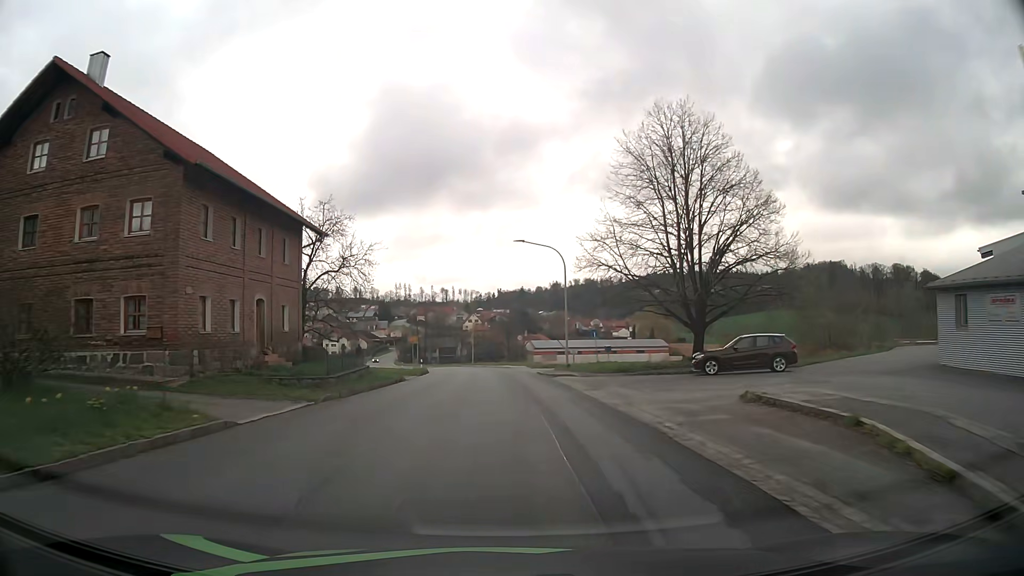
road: tertiary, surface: asphalt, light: Day
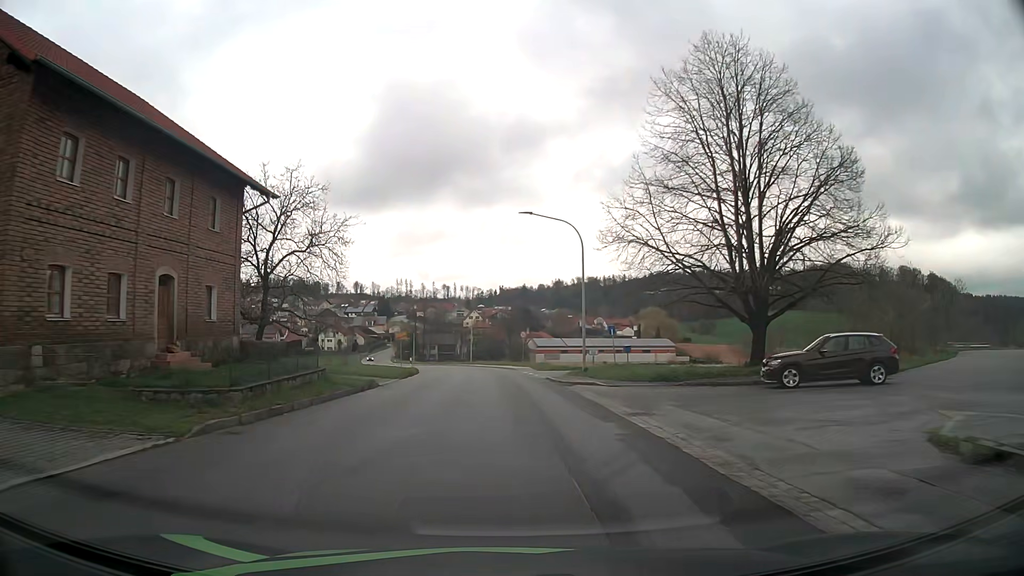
(0.0, +7.8) m; -1°
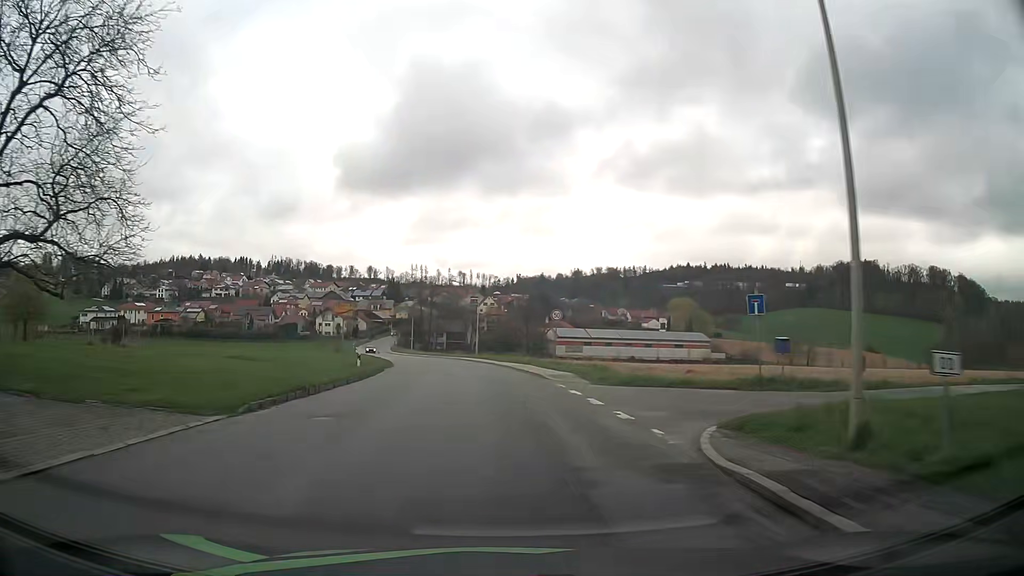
(0.0, +23.5) m; -1°
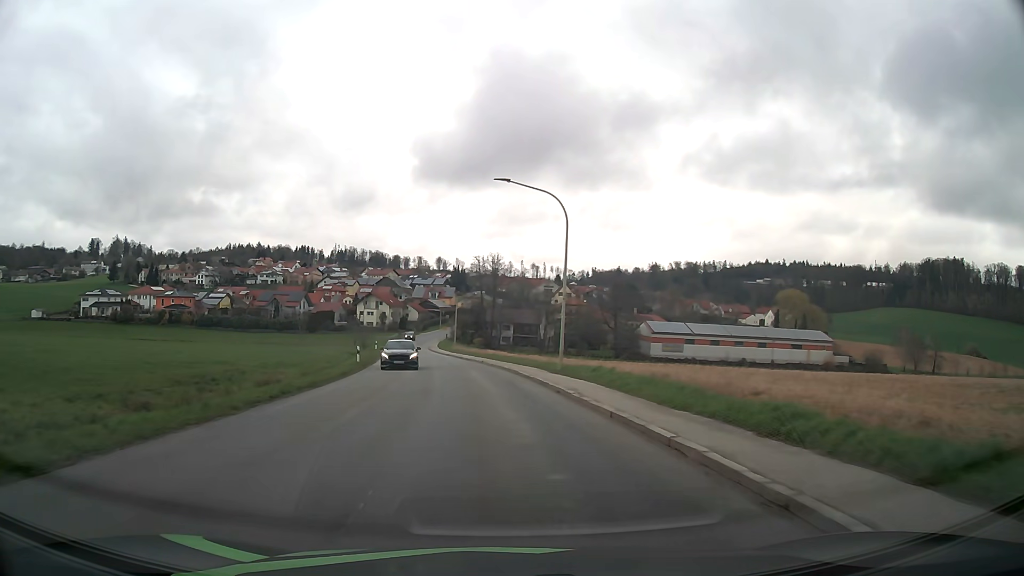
(-2.0, +38.7) m; -6°
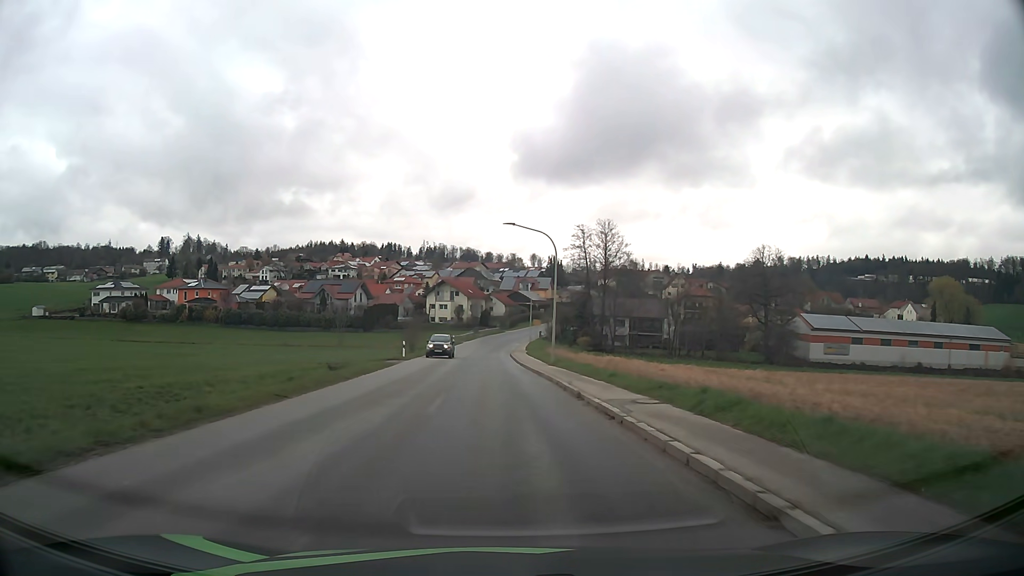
(-2.8, +39.1) m; -8°
